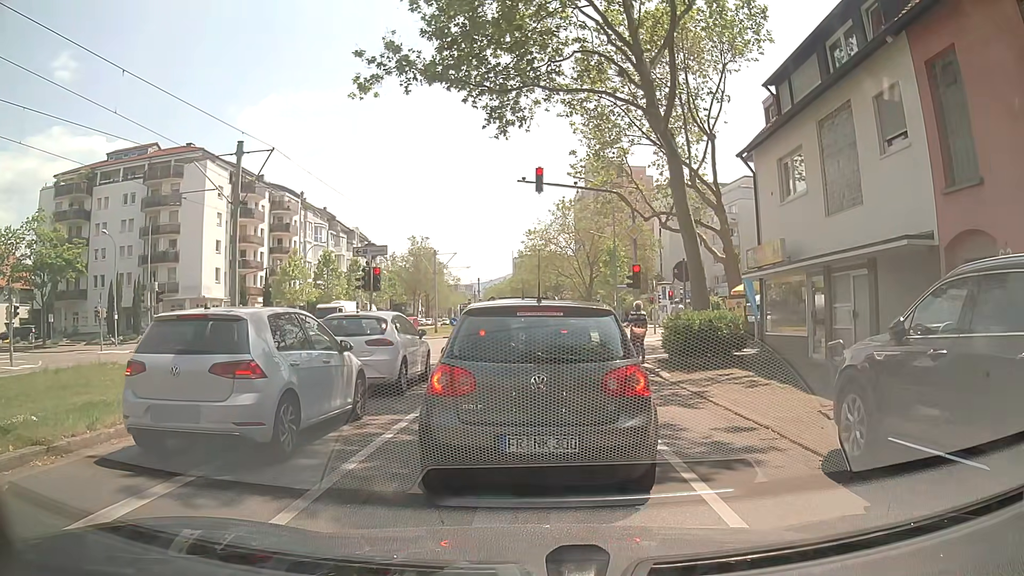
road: tertiary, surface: asphalt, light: Day
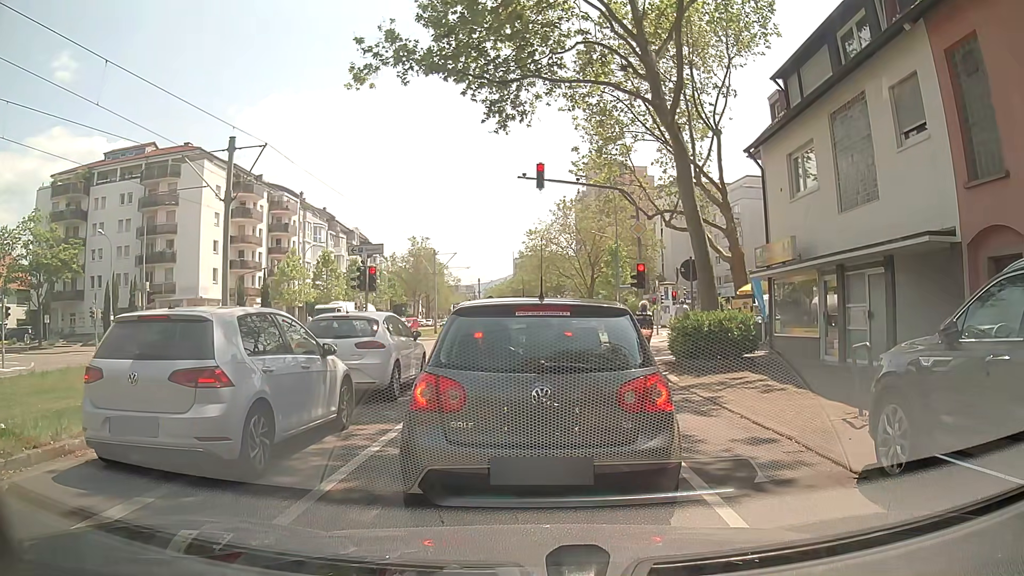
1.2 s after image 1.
(0.0, +0.7) m; 0°
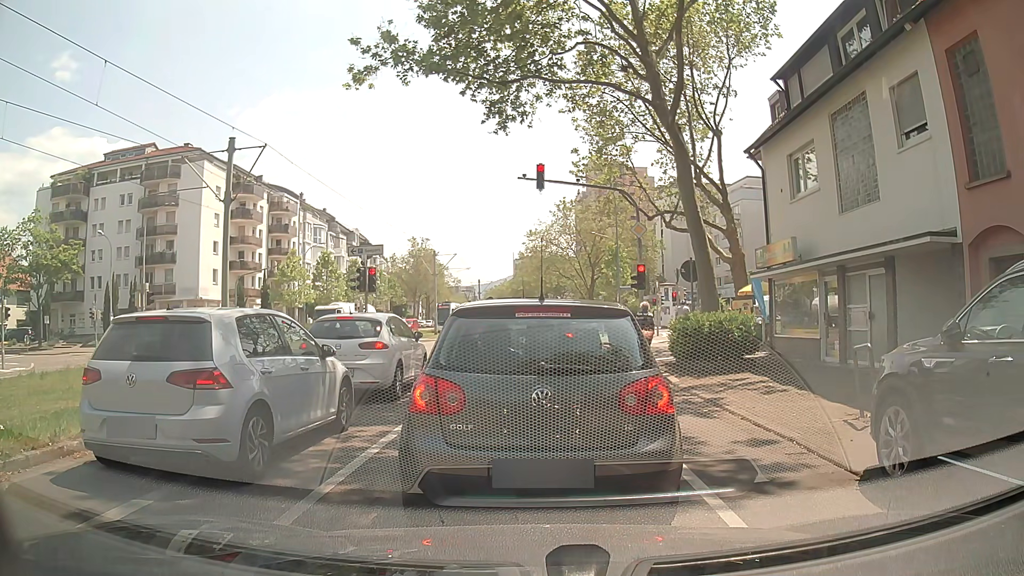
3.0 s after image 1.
(0.0, +0.1) m; 0°
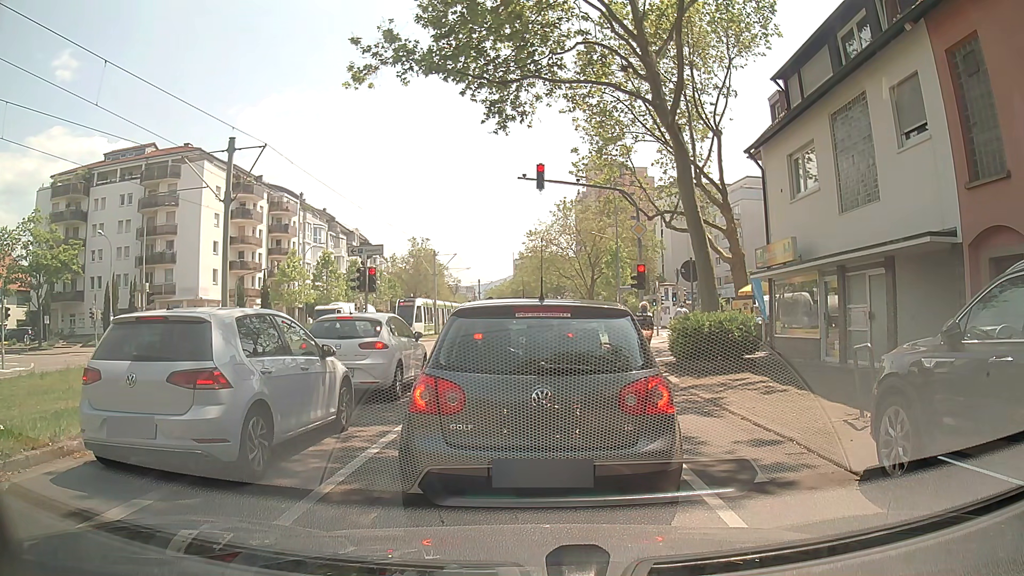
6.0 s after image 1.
(0.0, 0.0) m; 0°
